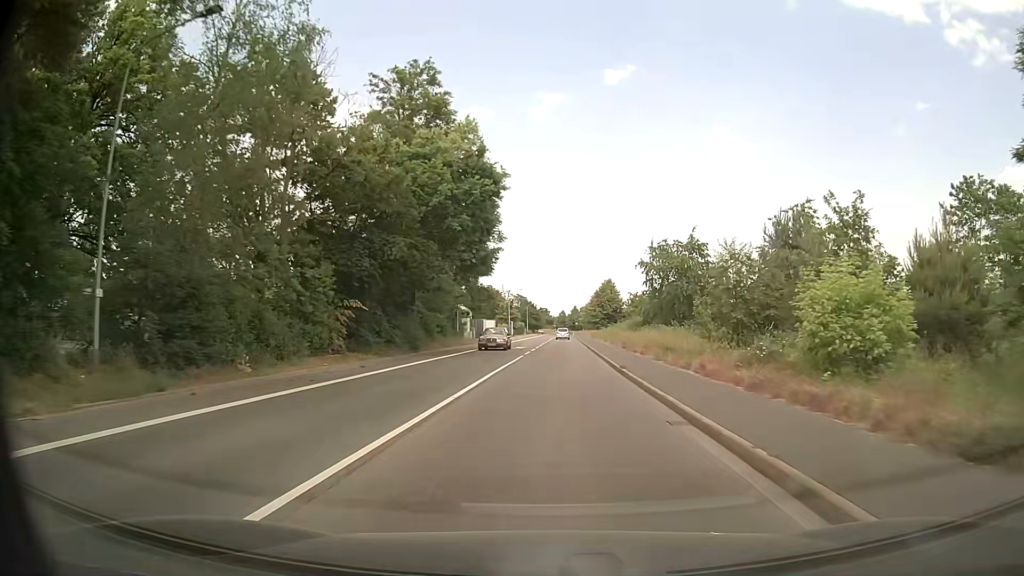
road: secondary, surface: asphalt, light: Day
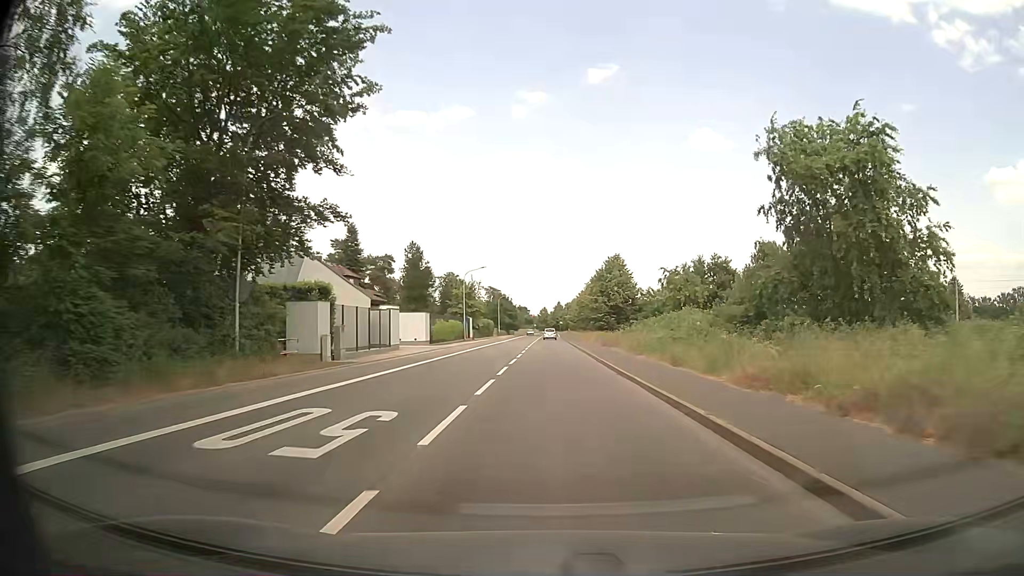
(+0.9, +39.5) m; +2°
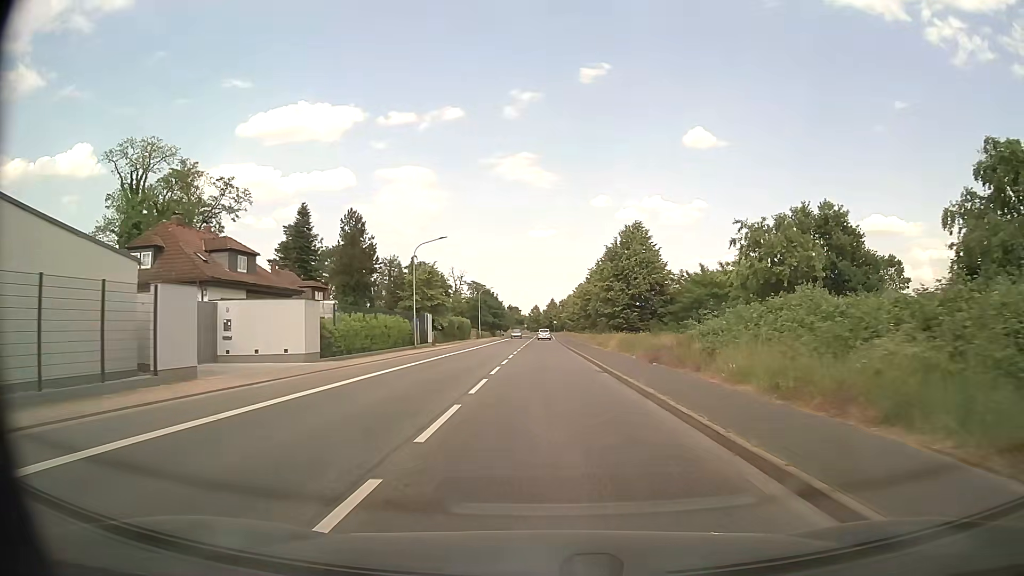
(+0.1, +23.9) m; +1°
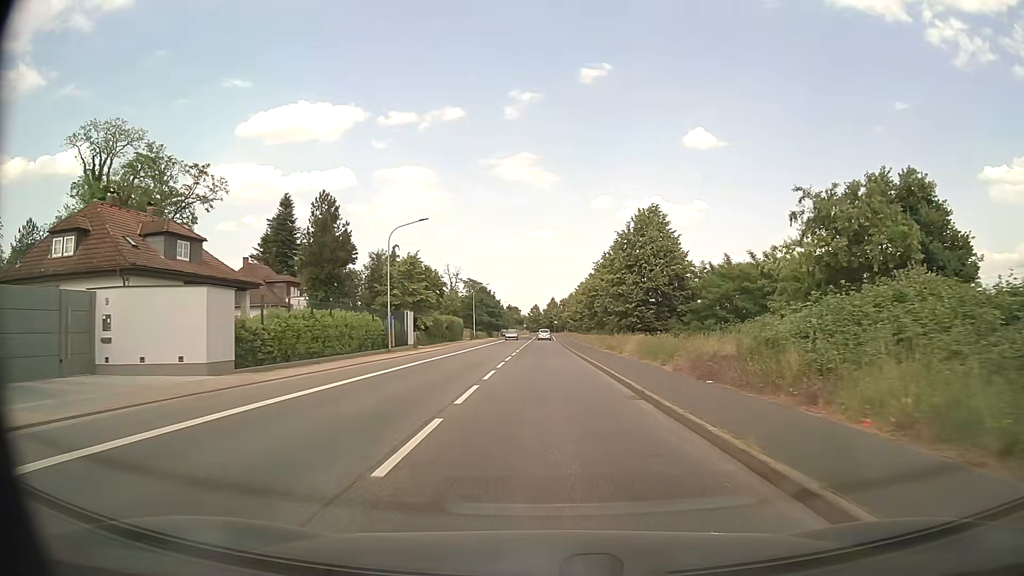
(0.0, +8.0) m; 0°
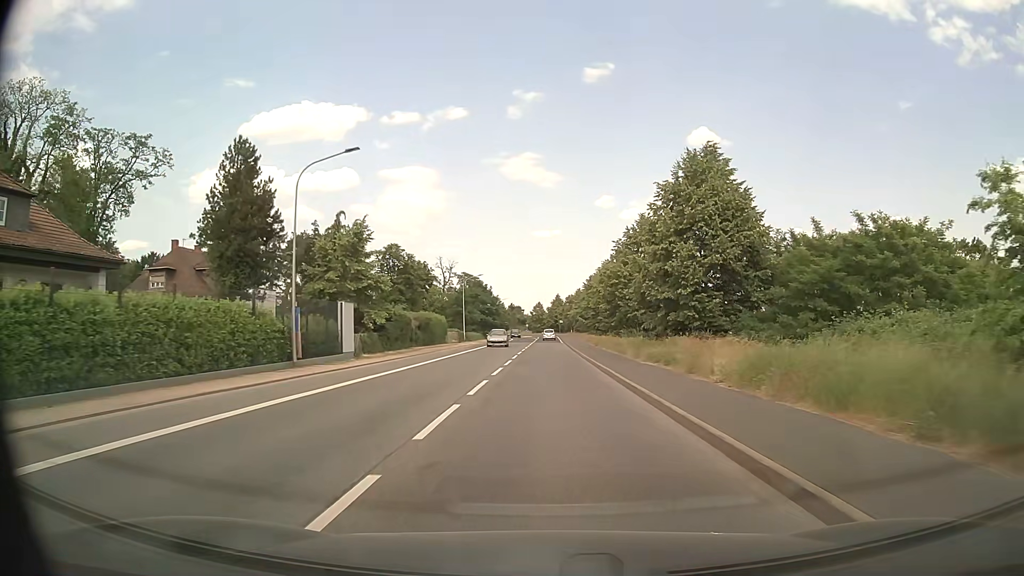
(-0.1, +16.1) m; 0°
